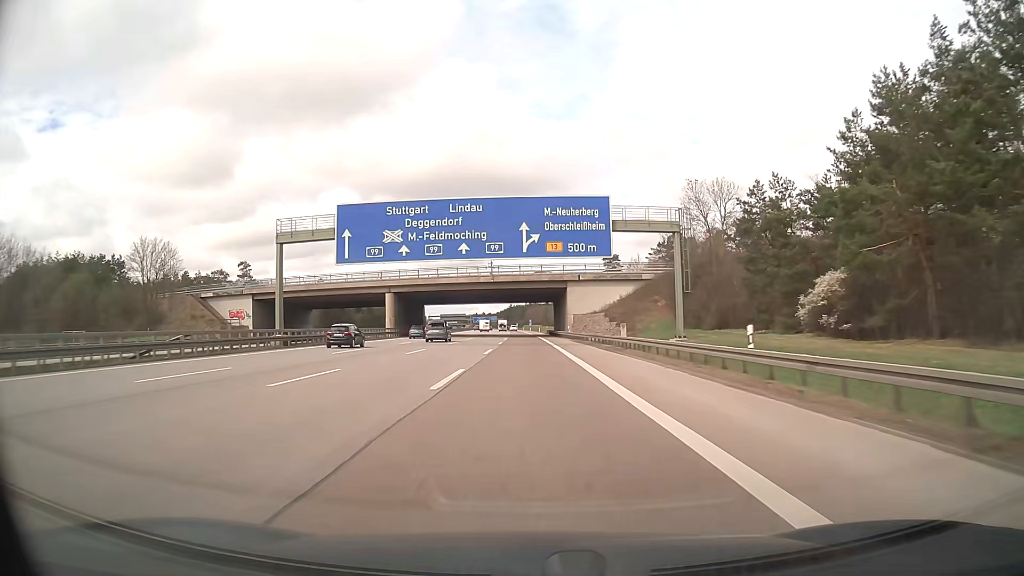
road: motorway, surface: asphalt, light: Day
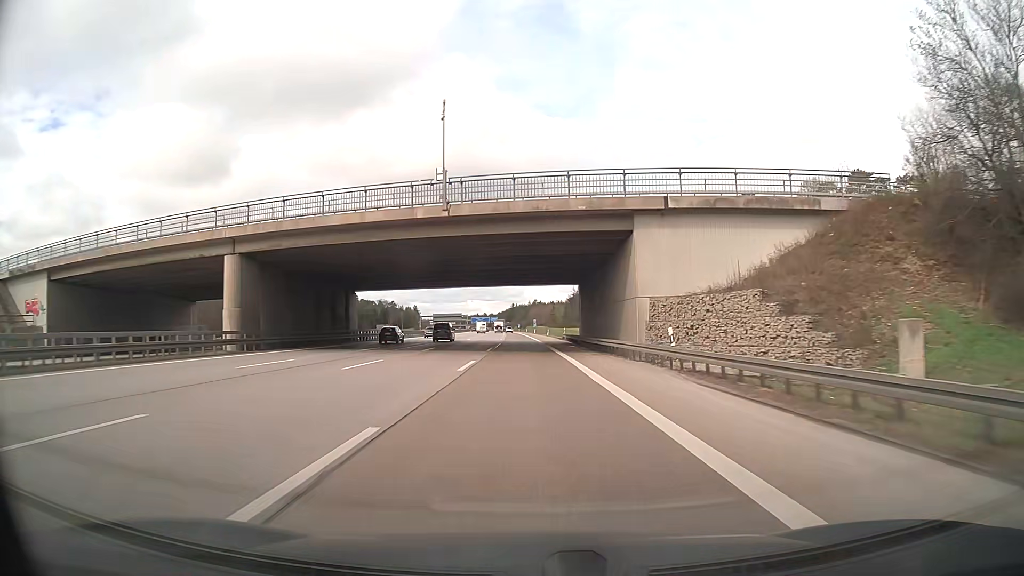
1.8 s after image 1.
(-0.1, +47.4) m; 0°
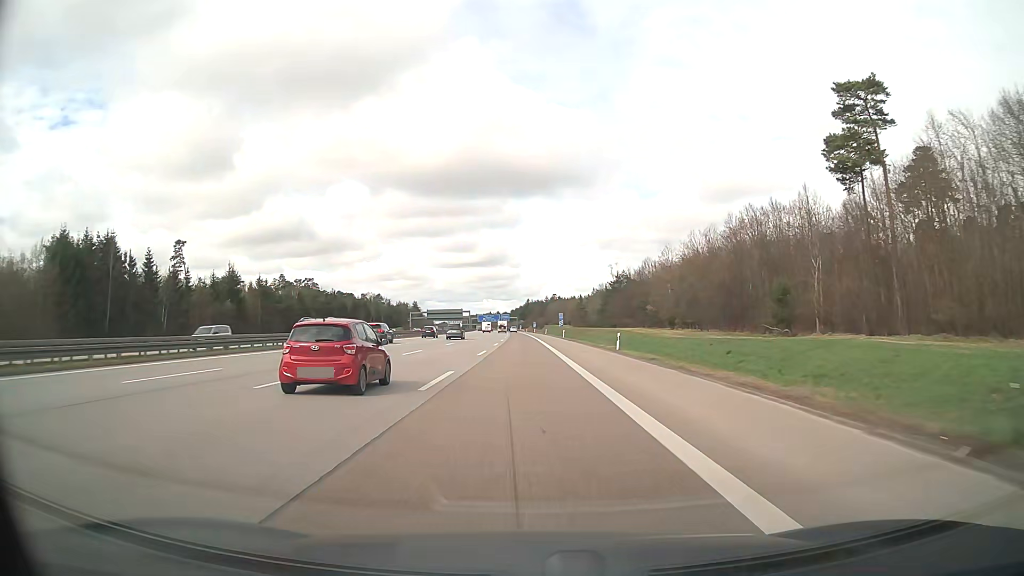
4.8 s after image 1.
(-1.5, +79.1) m; -1°
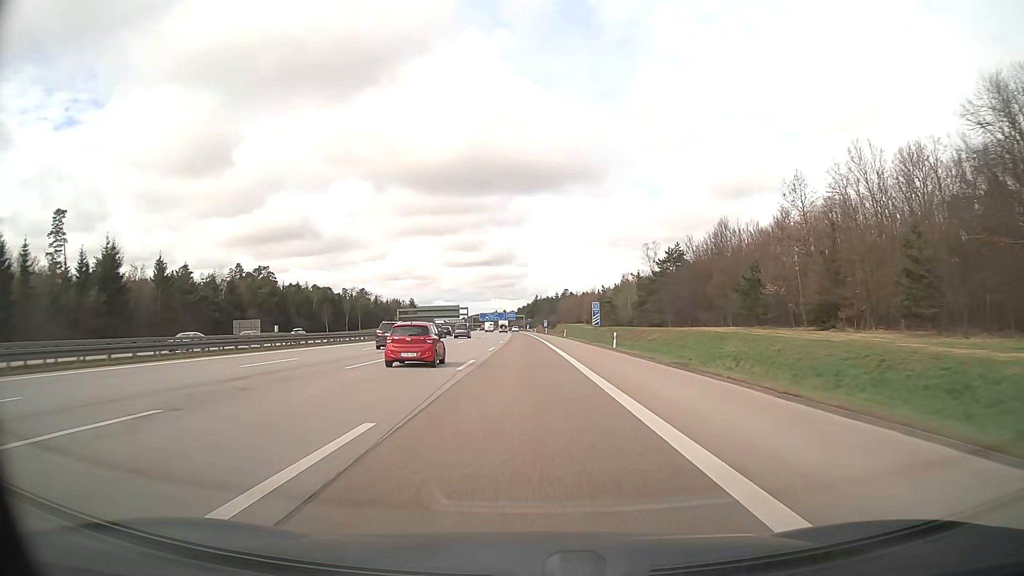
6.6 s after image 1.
(-0.4, +47.4) m; -1°
